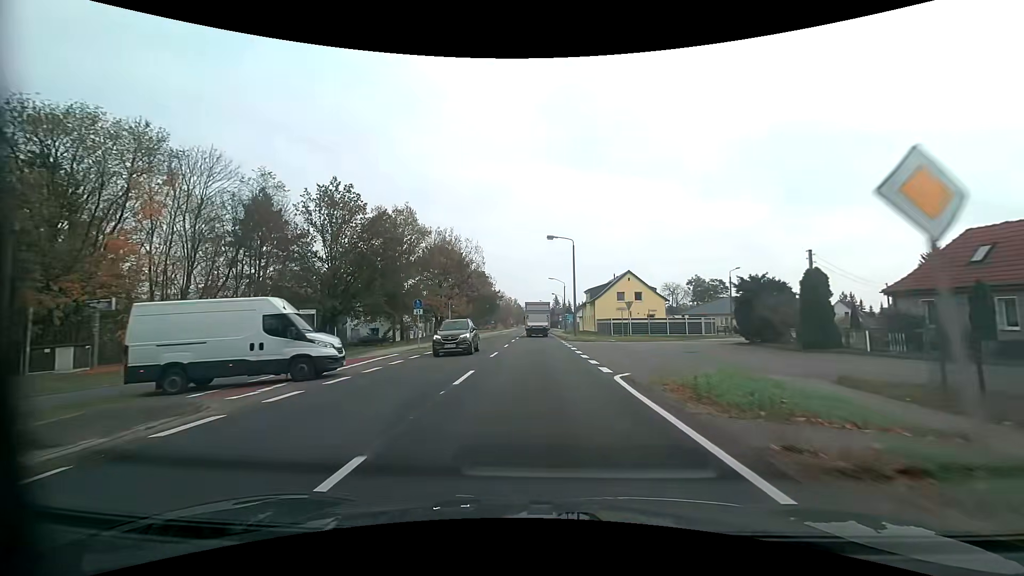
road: primary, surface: asphalt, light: Day
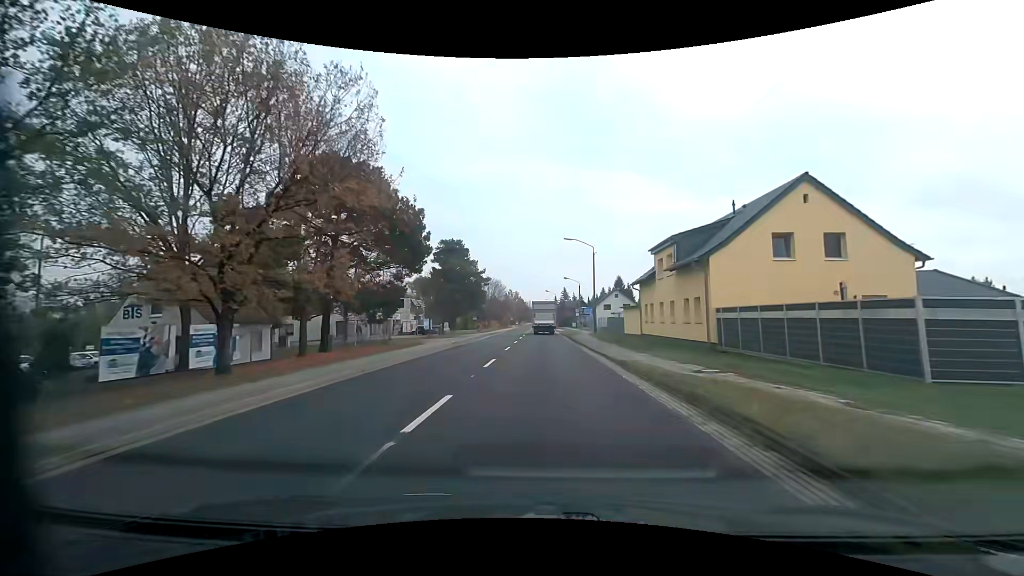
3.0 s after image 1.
(-0.2, +40.9) m; 0°
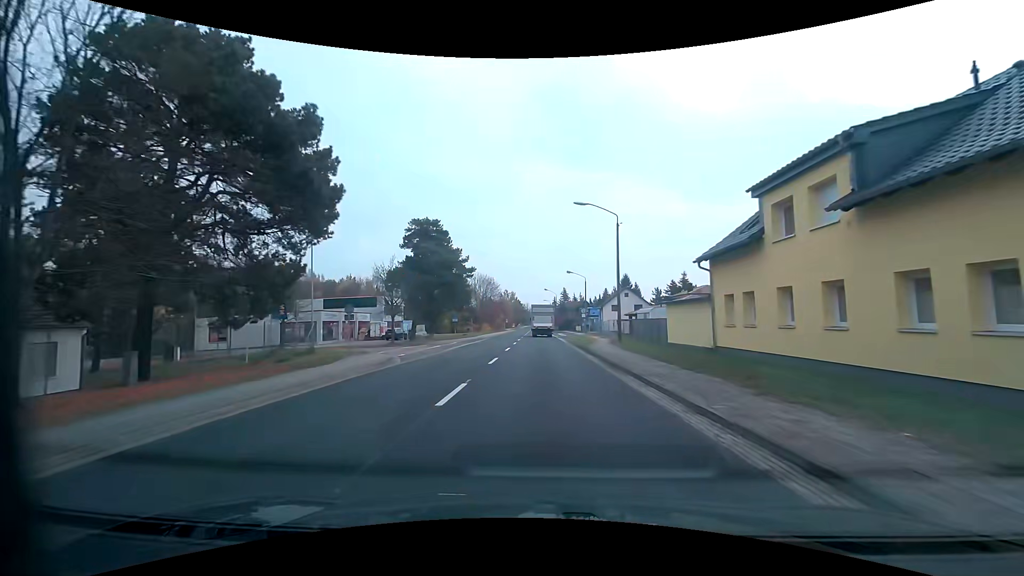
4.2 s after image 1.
(0.0, +16.0) m; 0°
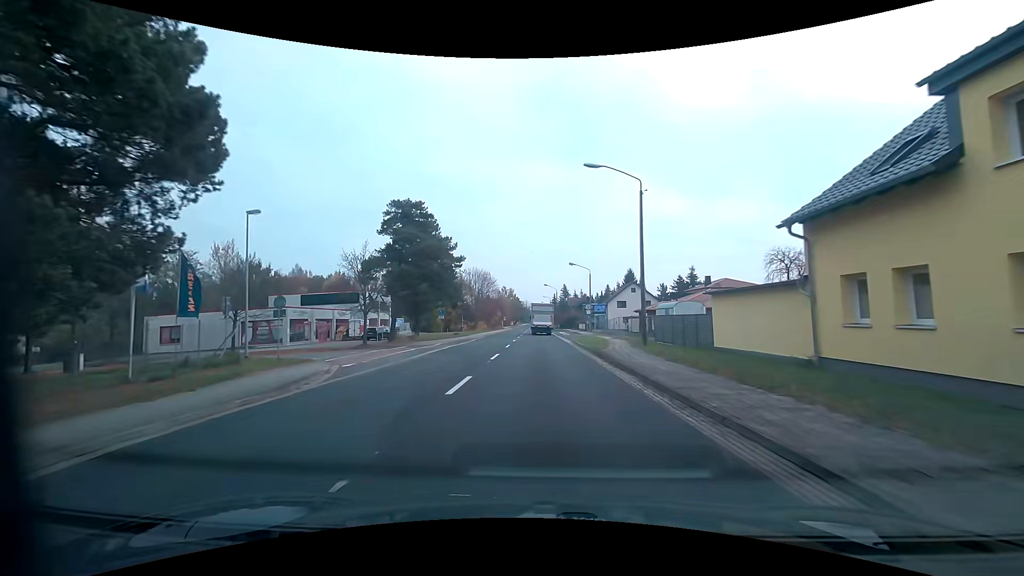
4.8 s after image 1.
(0.0, +7.9) m; 0°
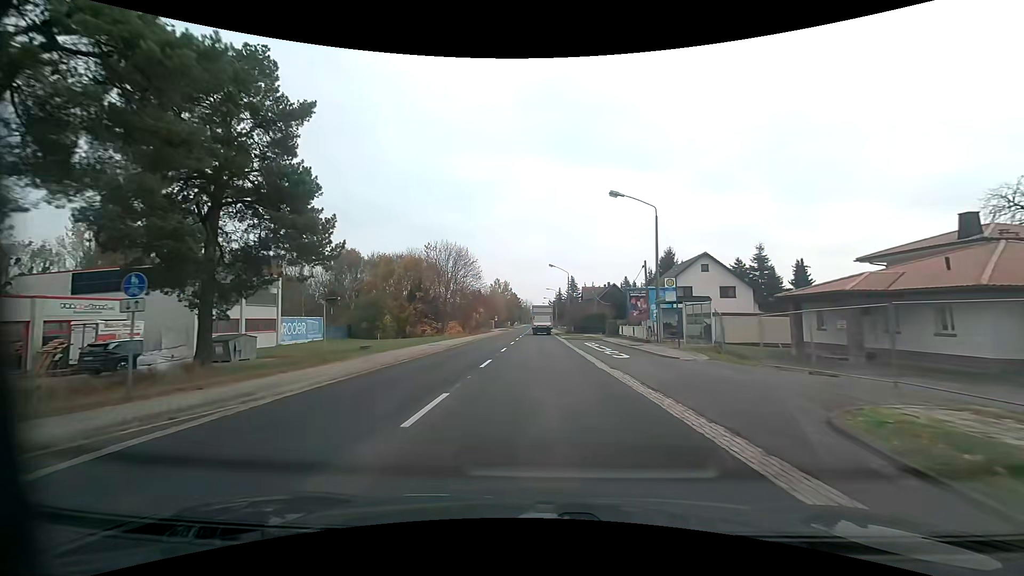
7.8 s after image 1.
(0.0, +39.1) m; 0°
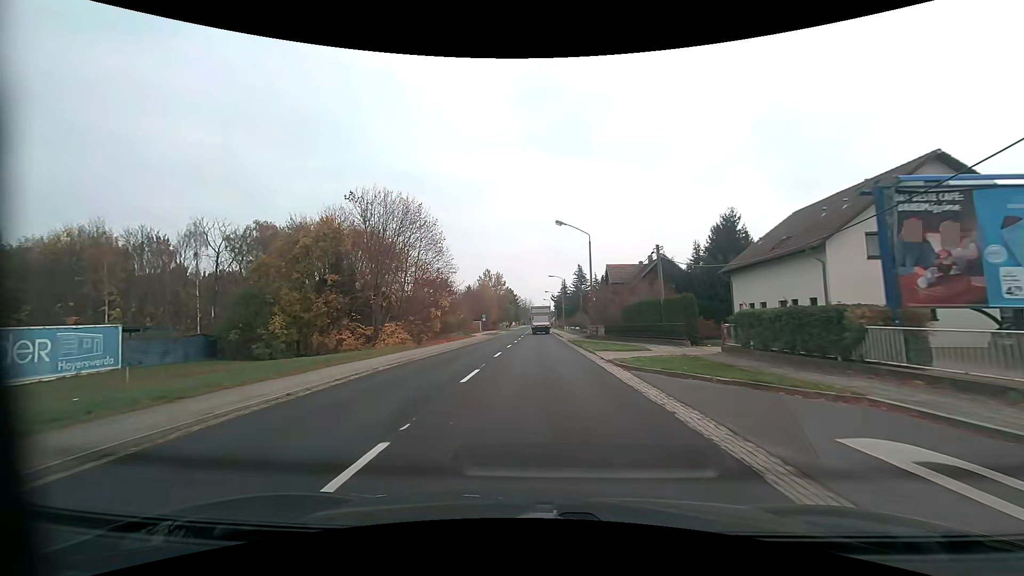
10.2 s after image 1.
(-0.1, +31.0) m; 0°
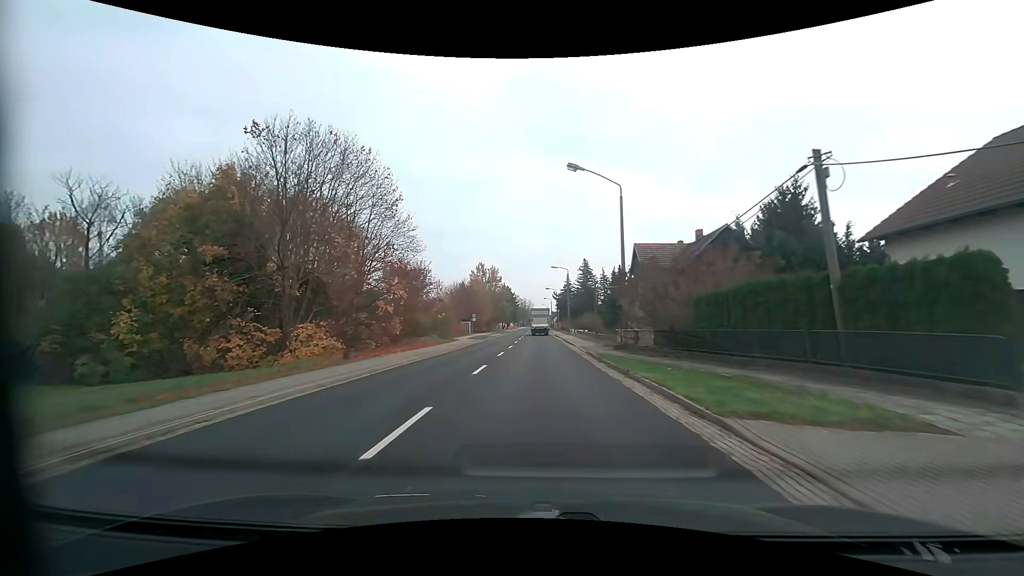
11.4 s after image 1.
(0.0, +15.6) m; 0°
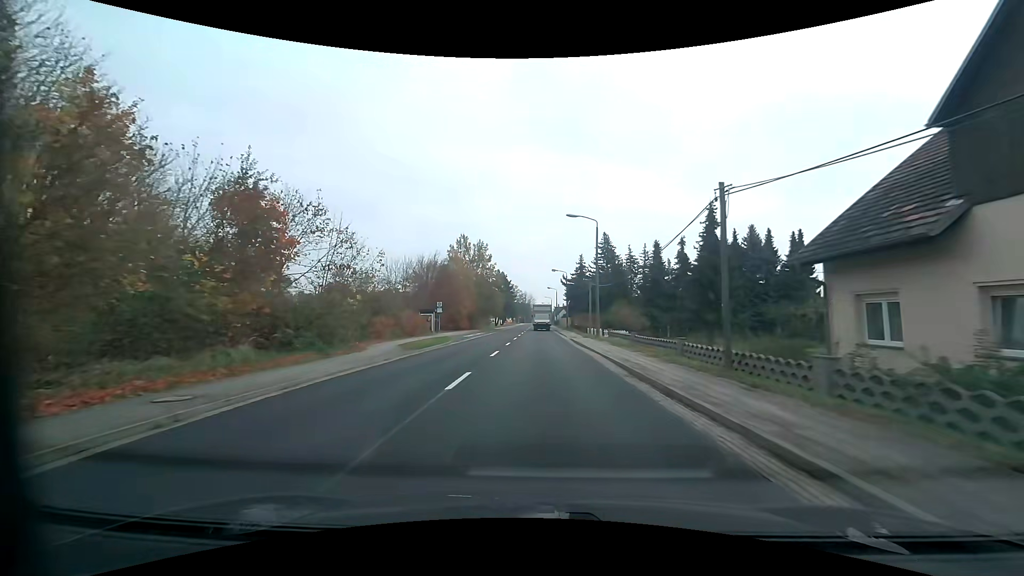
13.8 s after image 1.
(-0.1, +31.5) m; 0°
(0, +10) (0, +20) (0, +30) (0, +40) (0, +50) (0, +60) (0, +70) (0, +80) (0, +90) (0, +100) m
